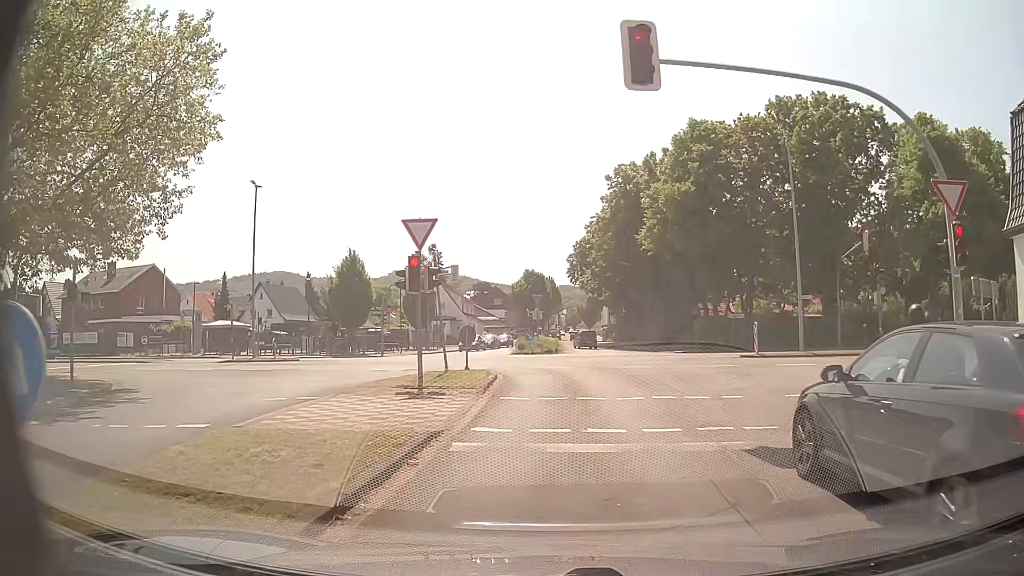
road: unclassified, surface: asphalt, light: Day
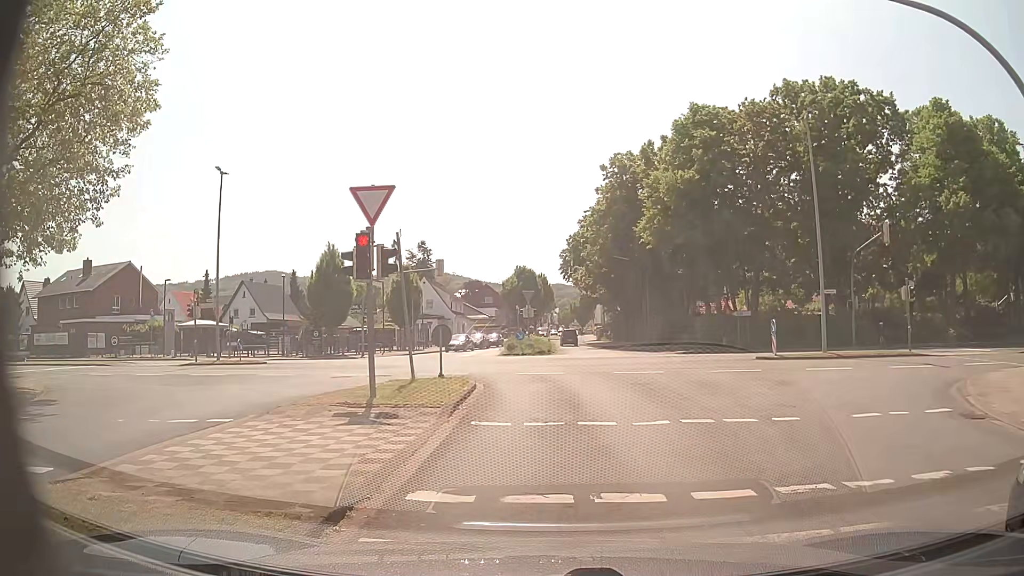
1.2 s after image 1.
(0.0, +3.3) m; +1°
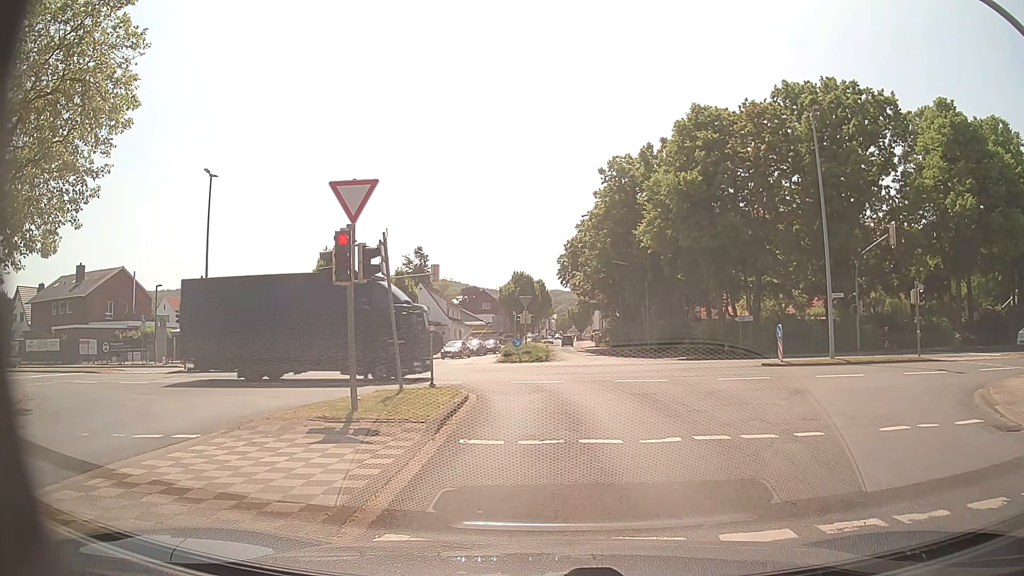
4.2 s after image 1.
(0.0, +1.0) m; 0°
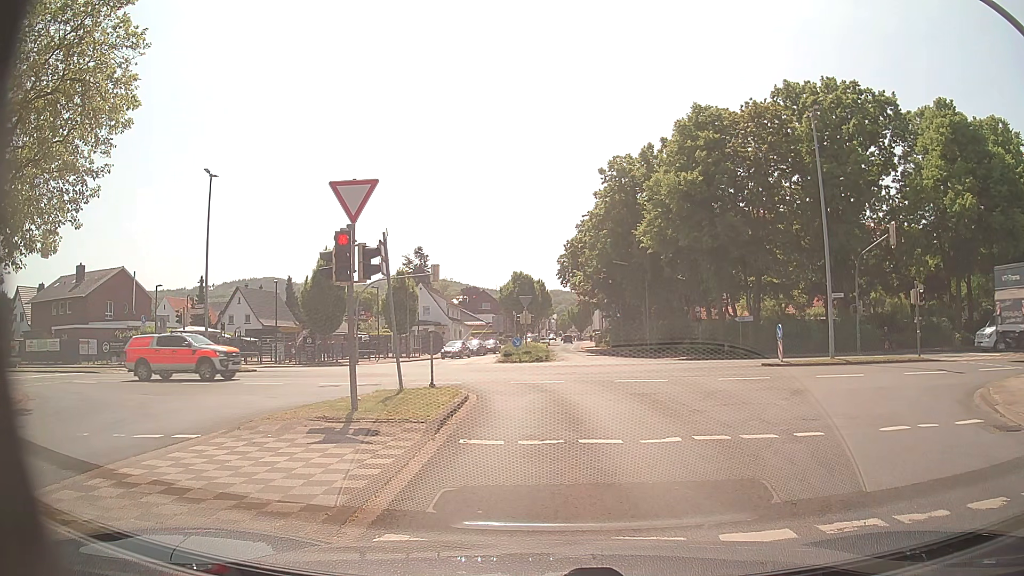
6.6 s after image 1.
(0.0, 0.0) m; 0°
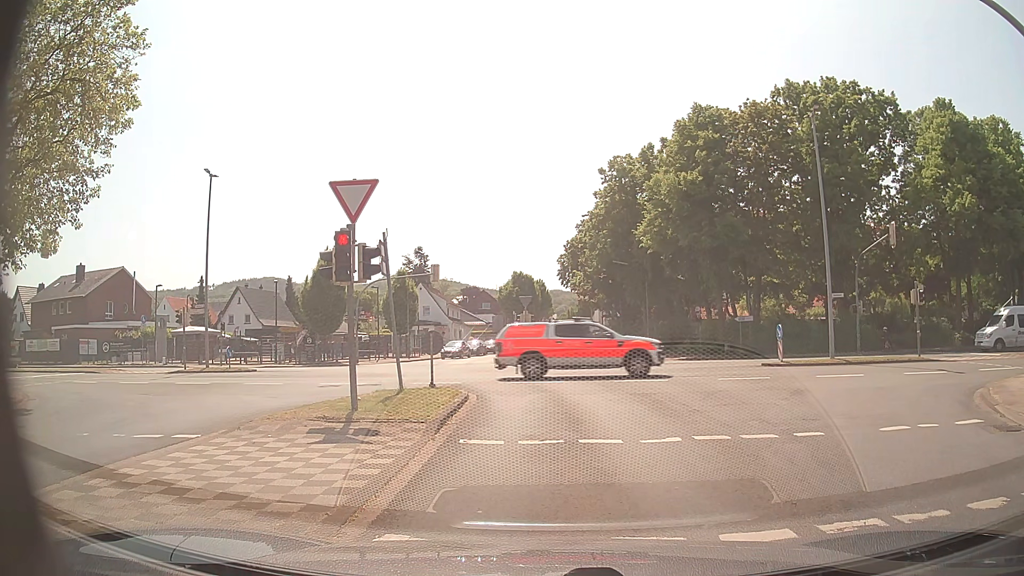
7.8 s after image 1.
(0.0, 0.0) m; 0°
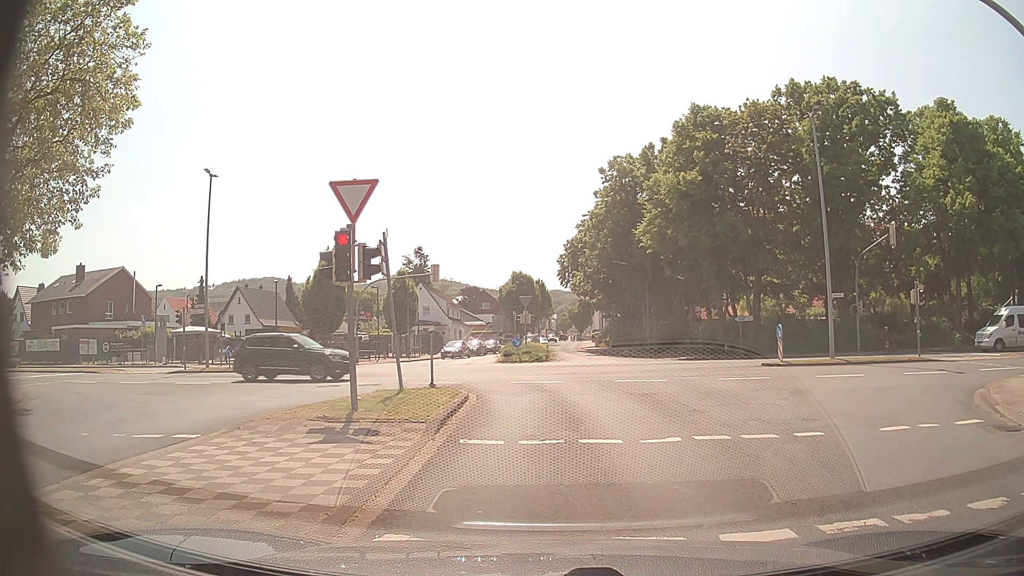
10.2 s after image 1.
(0.0, 0.0) m; 0°
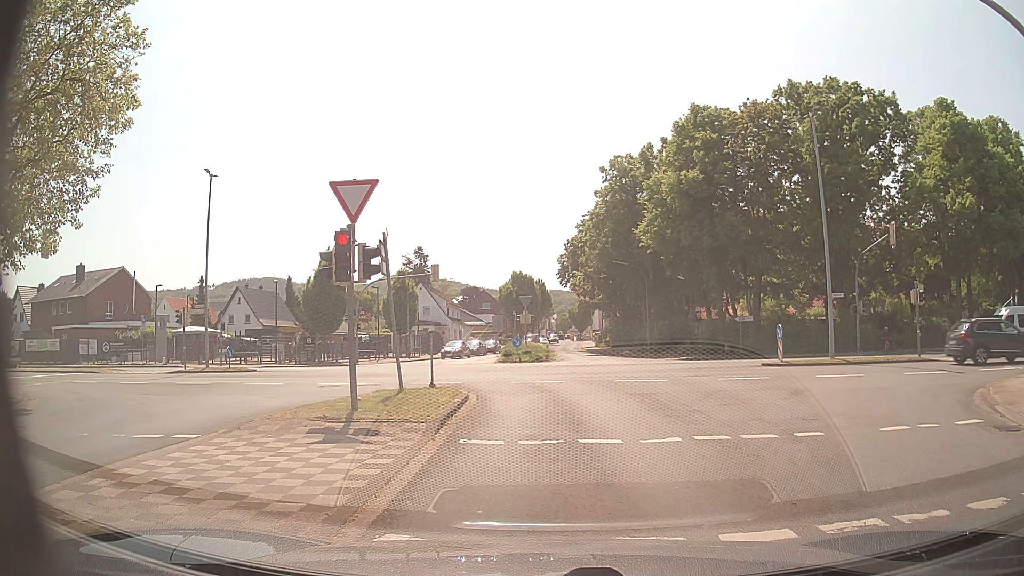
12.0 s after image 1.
(0.0, 0.0) m; 0°
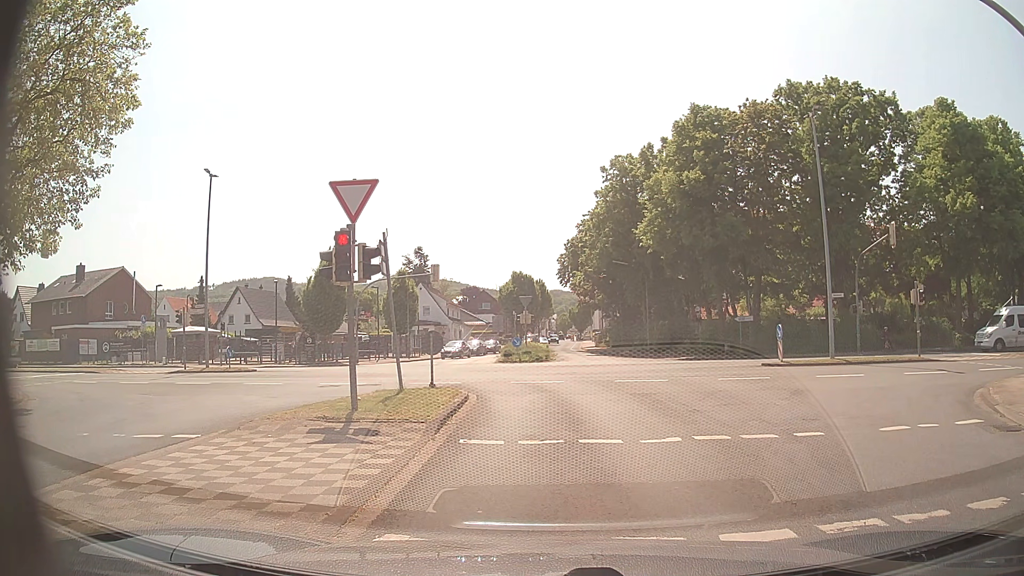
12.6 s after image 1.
(0.0, 0.0) m; 0°
(0, +10) (-1, +20) (-4, +29) (-12, +35) (-22, +38) (-32, +38) (-42, +37) (-52, +37) (-62, +36) (-72, +36) m
